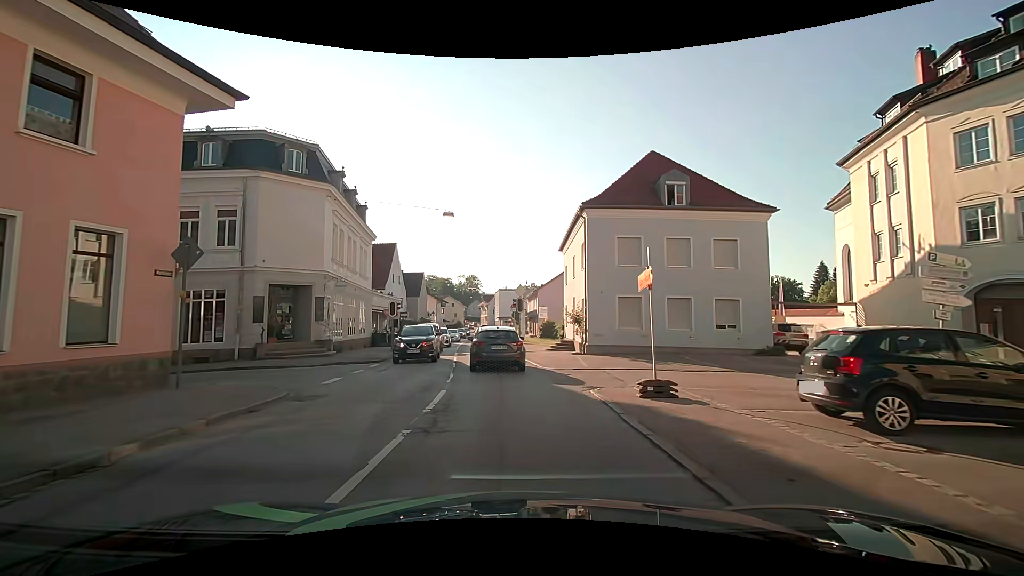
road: secondary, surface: asphalt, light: Day
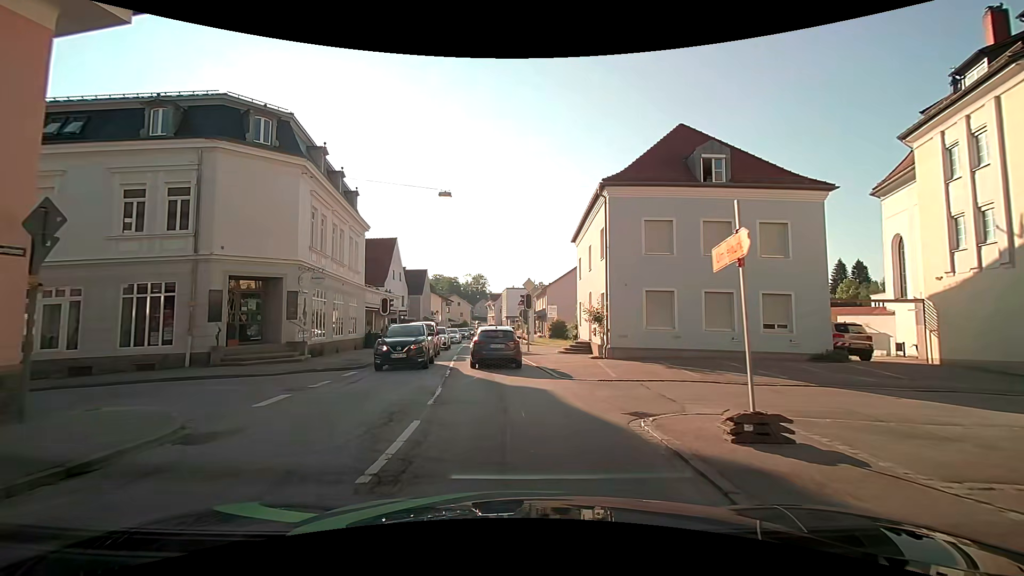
(0.0, +3.9) m; -1°
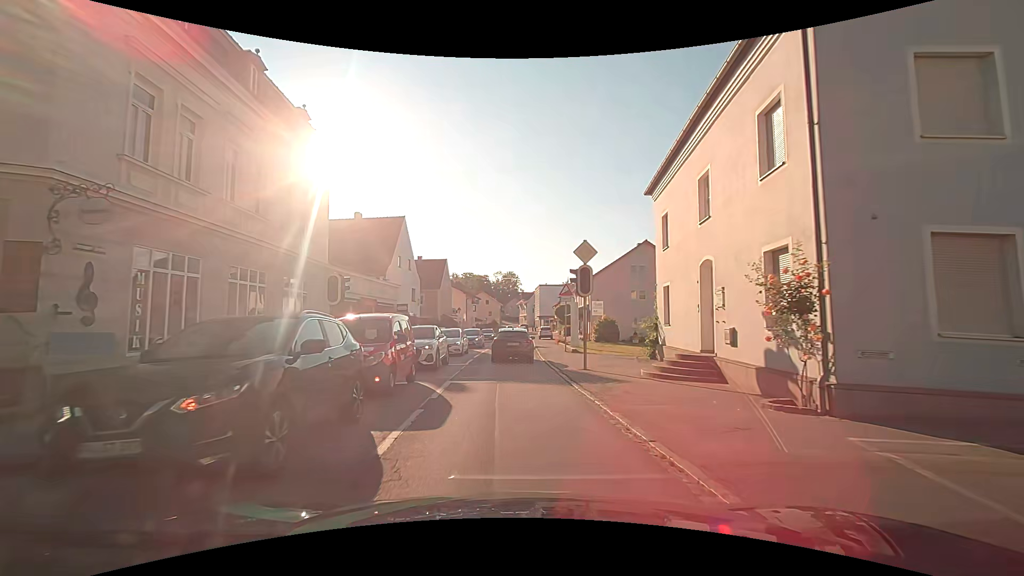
(-0.4, +12.9) m; -4°
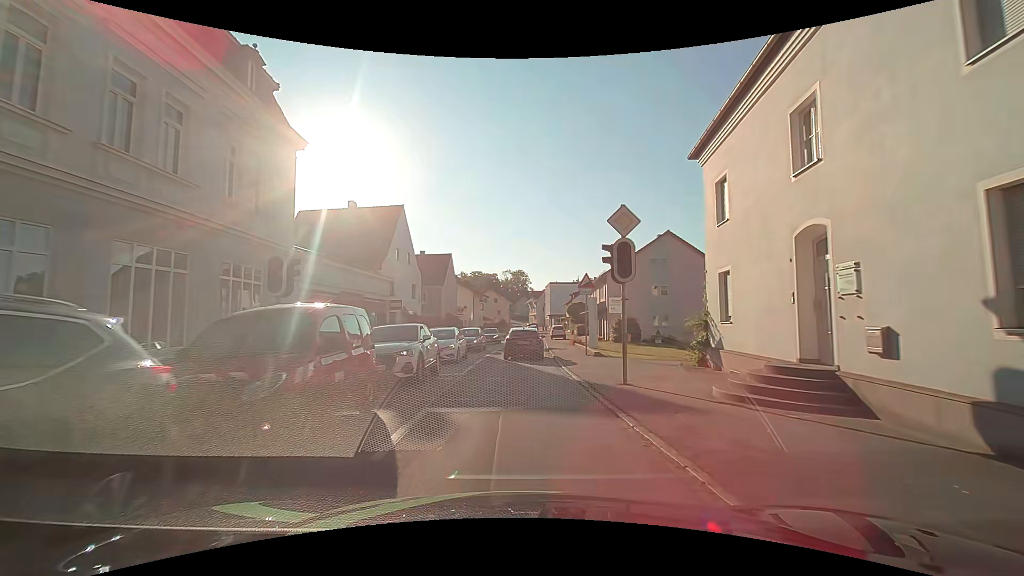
(0.0, +4.7) m; -1°
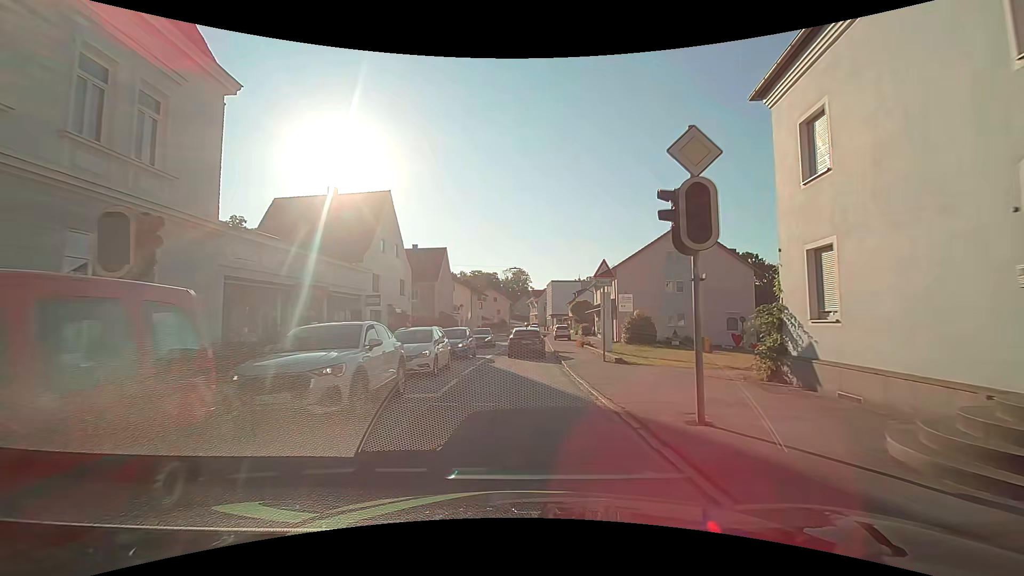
(0.0, +4.9) m; 0°
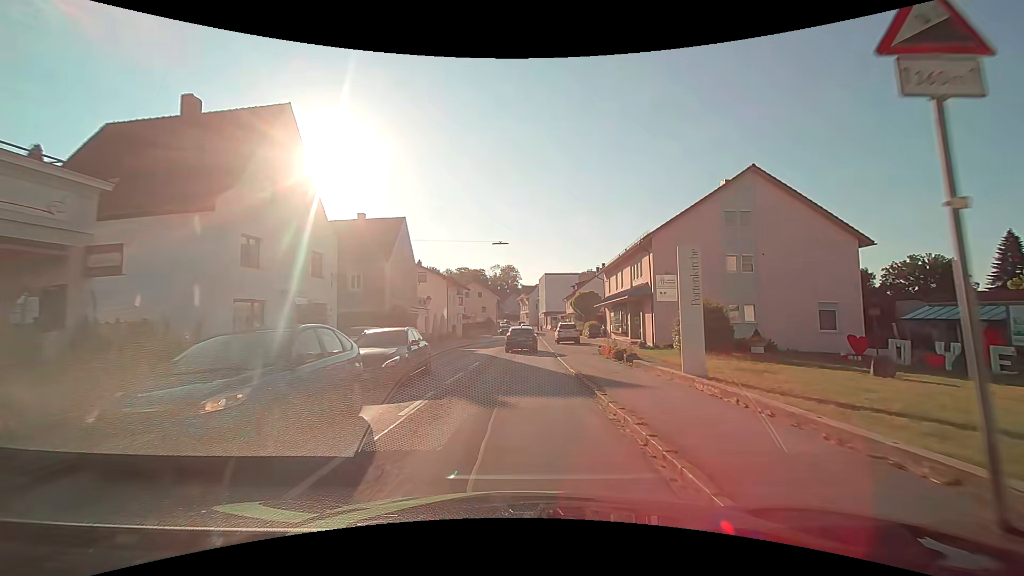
(+0.1, +16.2) m; +1°
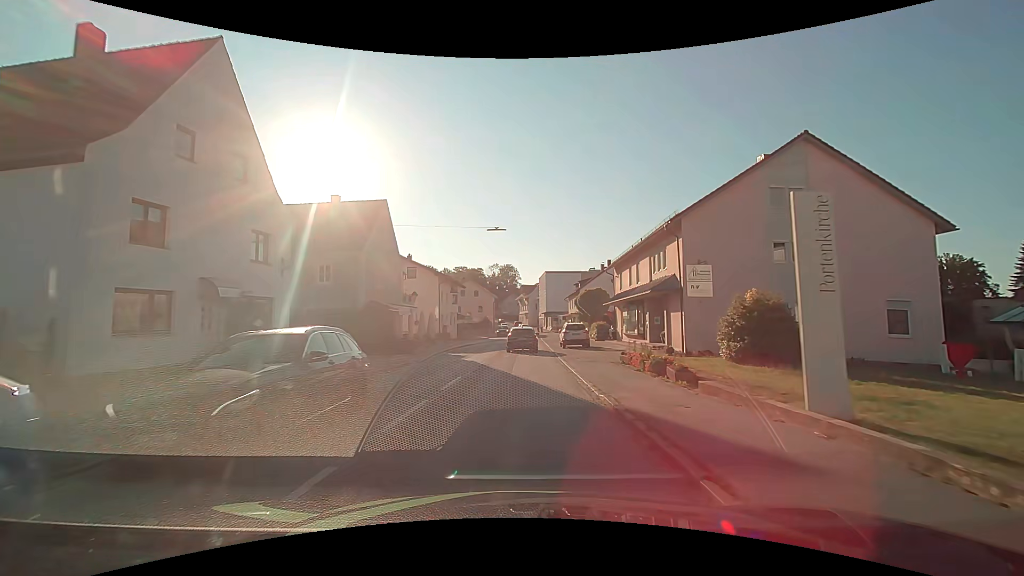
(0.0, +5.9) m; +1°
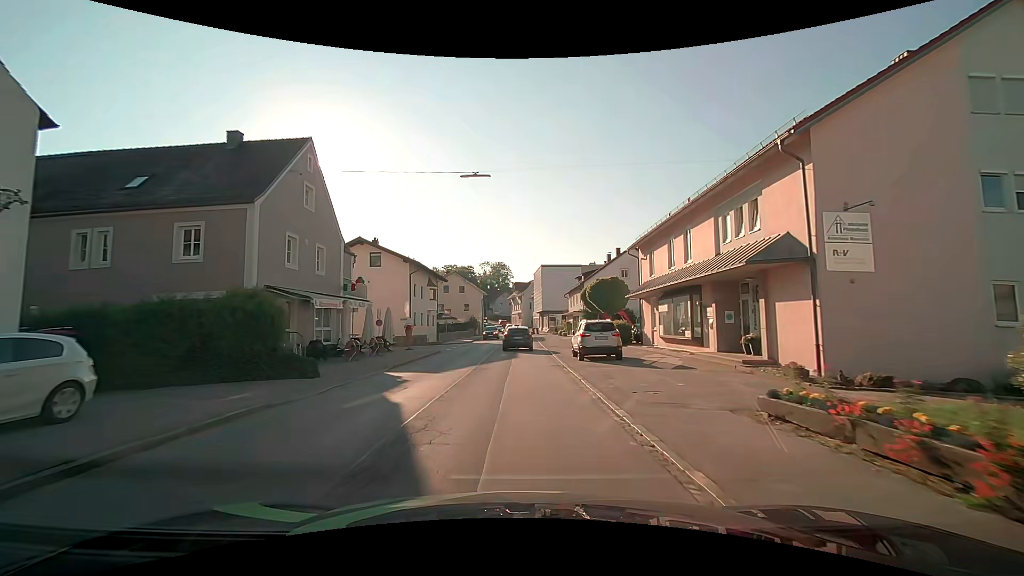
(+0.1, +12.1) m; +1°
(0, +10) (0, +20) (0, +30) (0, +40) (0, +50) (0, +60) (0, +70) (0, +80) (0, +90) (-1, +100) m
